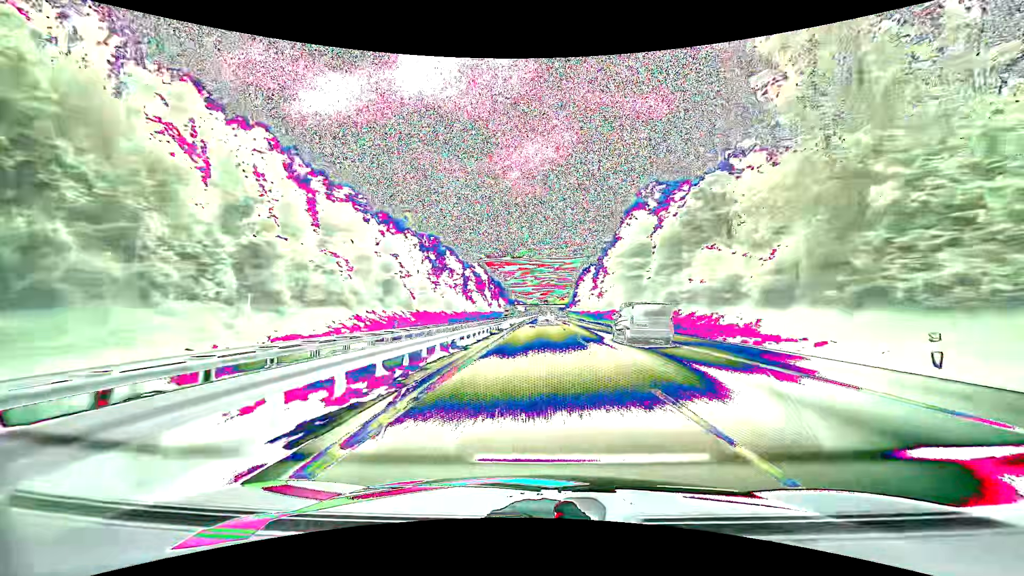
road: motorway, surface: asphalt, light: Day
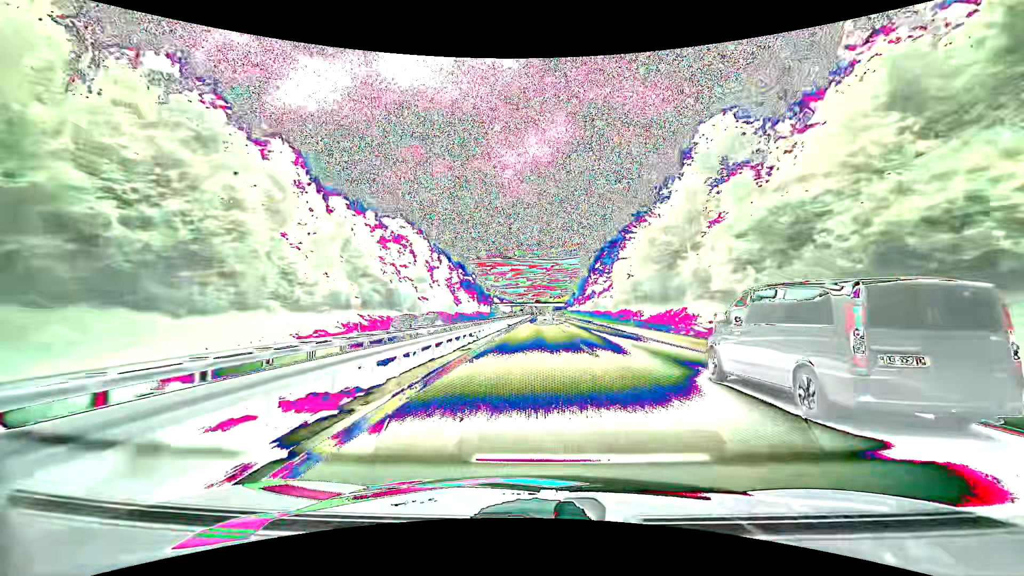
(+1.5, +111.7) m; +2°
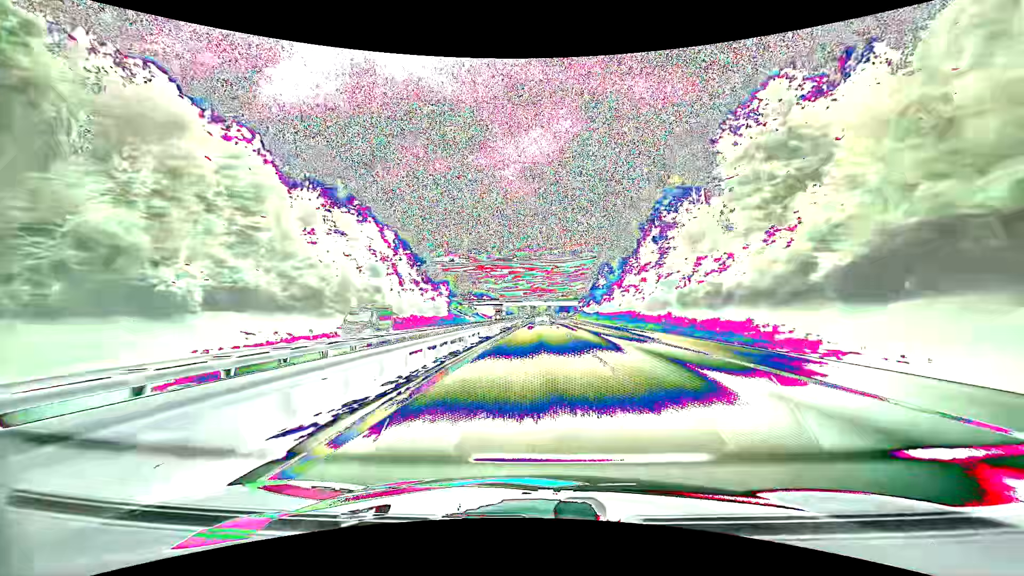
(-0.3, +111.7) m; 0°
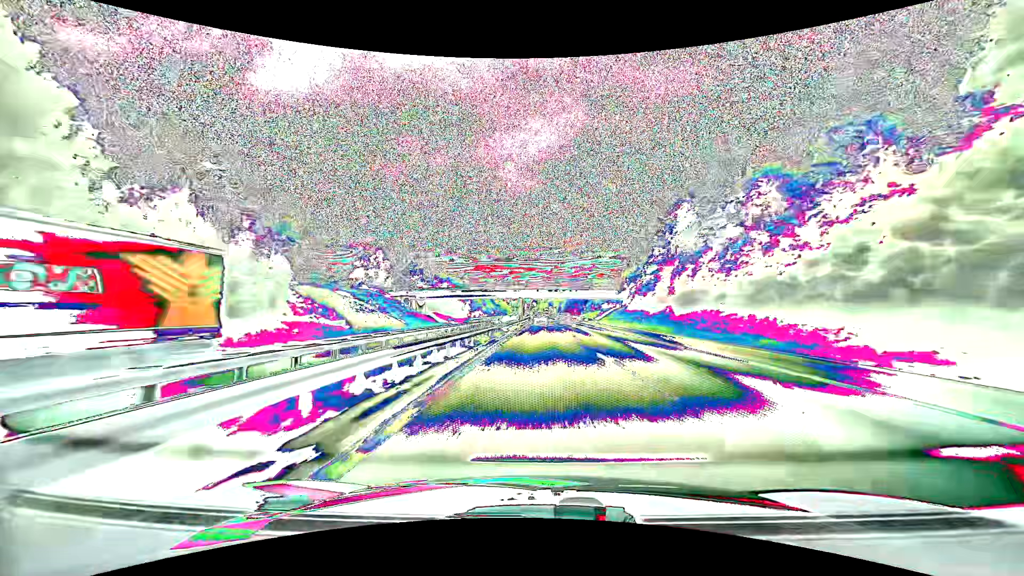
(+0.1, +90.4) m; 0°
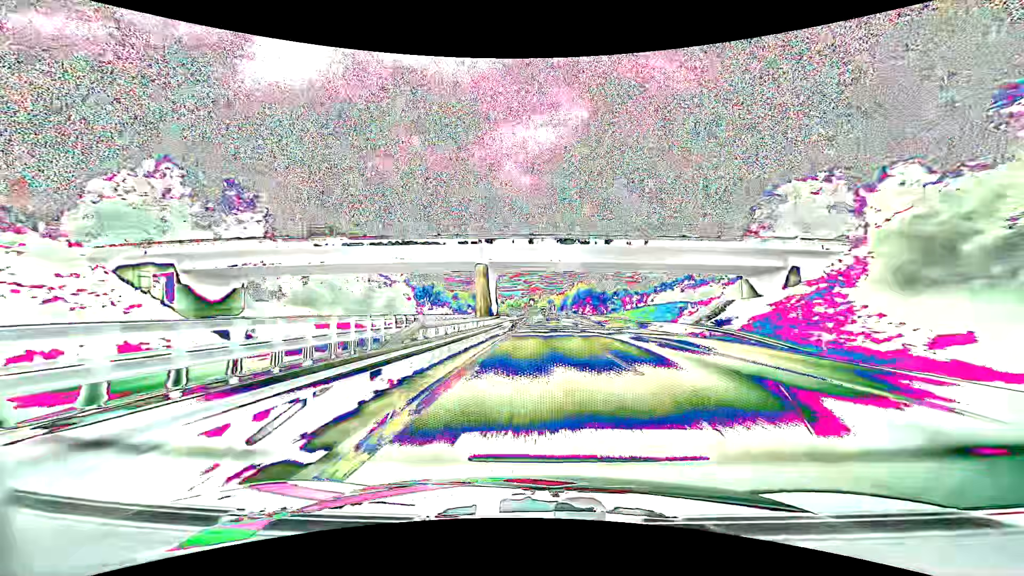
(+0.1, +68.4) m; 0°
(0, +10) (0, +20) (0, +30) (0, +40) (0, +50) (0, +60) (0, +70) (0, +80) (0, +90) (0, +100) m
